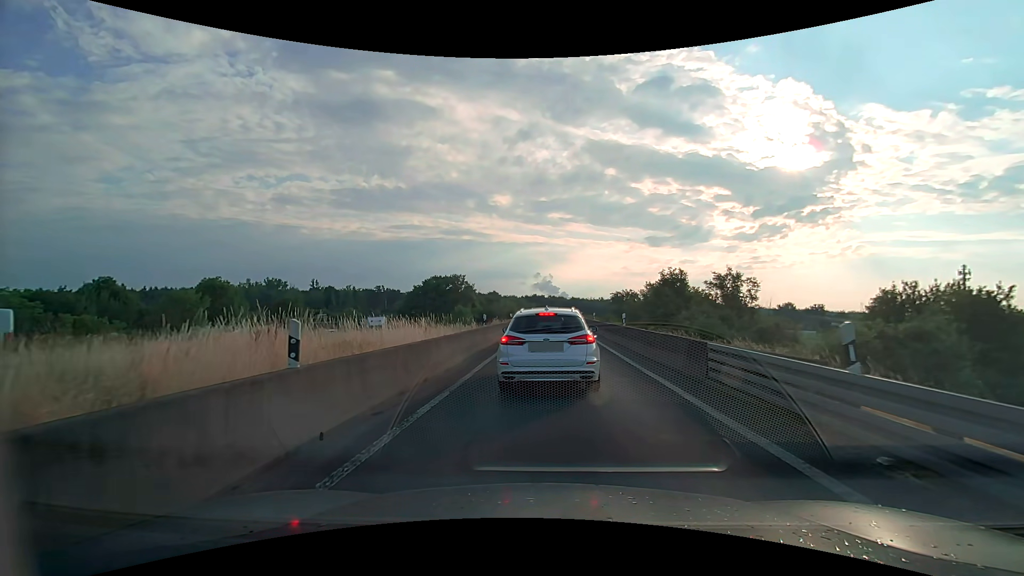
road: motorway_link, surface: asphalt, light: Day
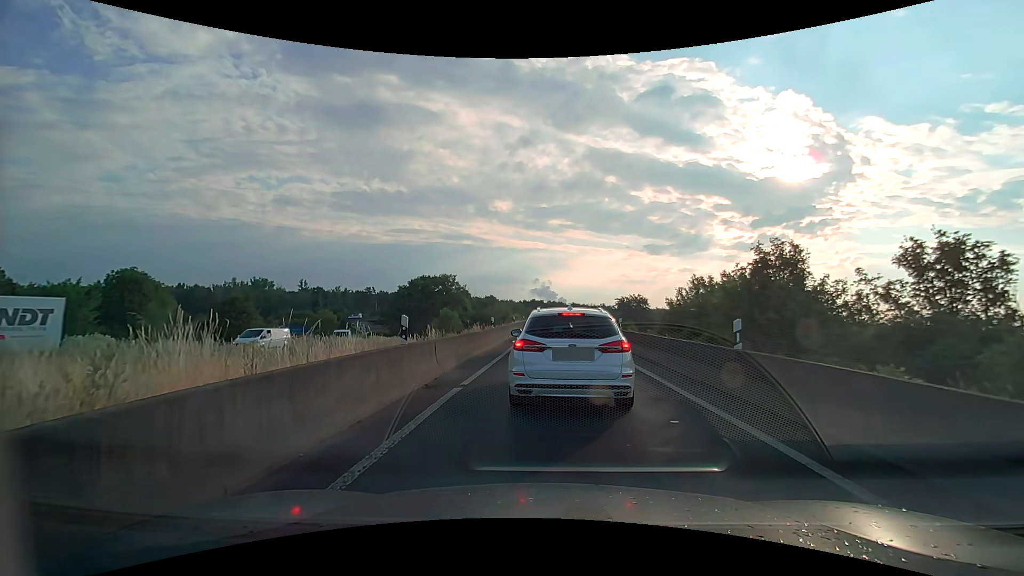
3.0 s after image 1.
(0.0, +13.0) m; +1°
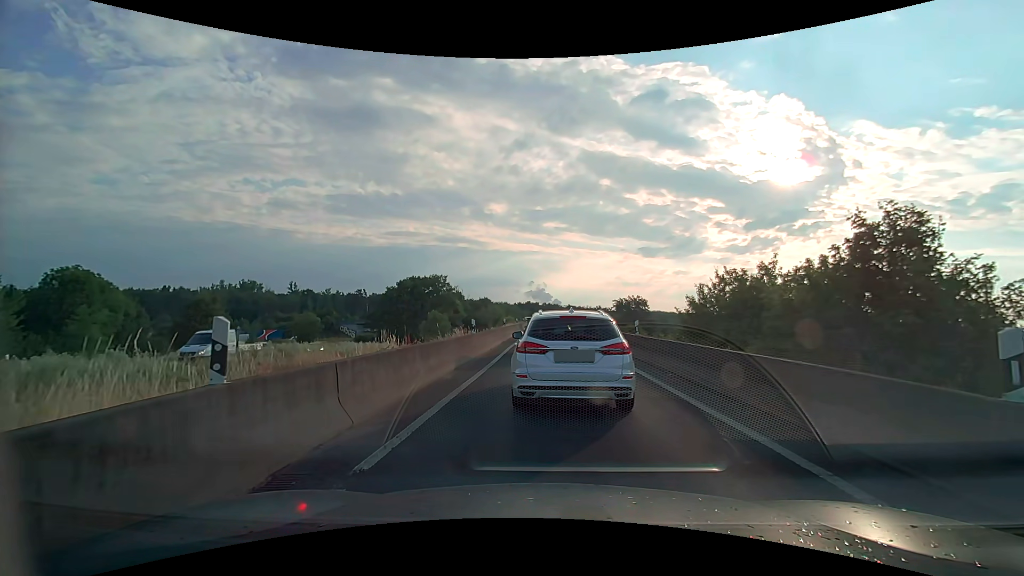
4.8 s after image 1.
(0.0, +5.4) m; 0°
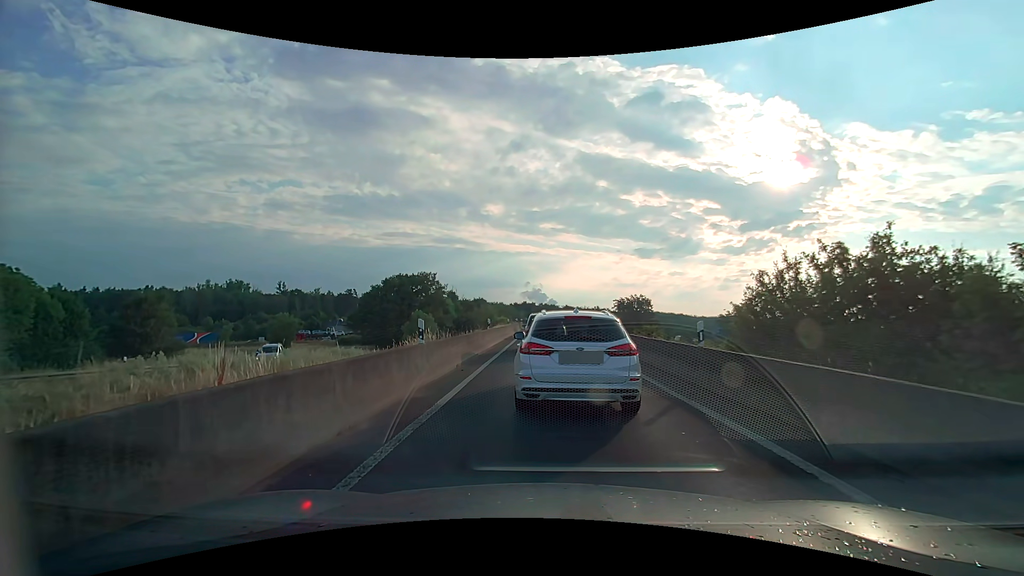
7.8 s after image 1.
(+0.1, +8.0) m; +1°
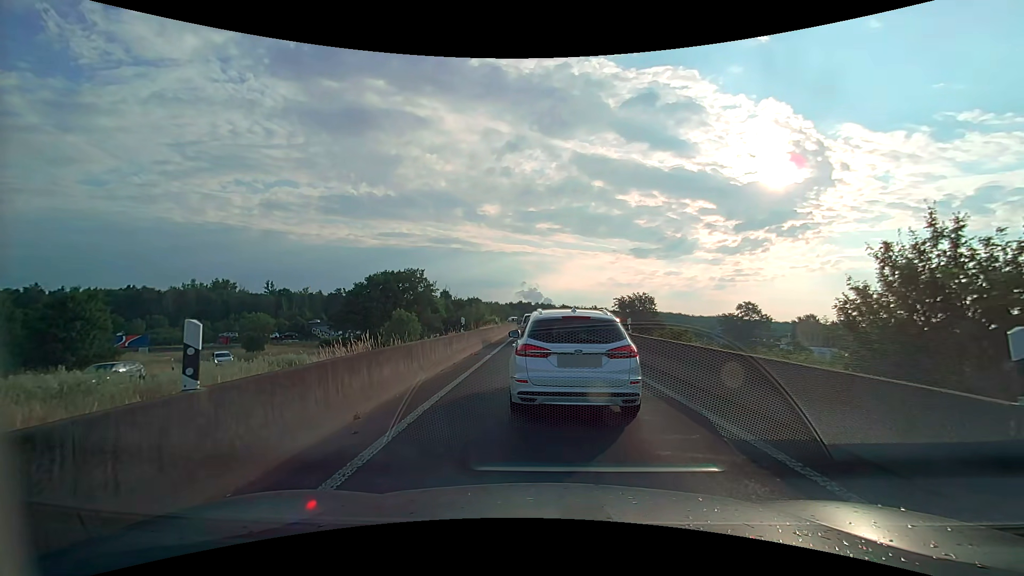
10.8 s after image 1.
(0.0, +7.5) m; 0°
(0, +10) (0, +20) (0, +30) (0, +40) (0, +50) (0, +60) (0, +70) (-1, +80) (-2, +90) (-3, +100) m
